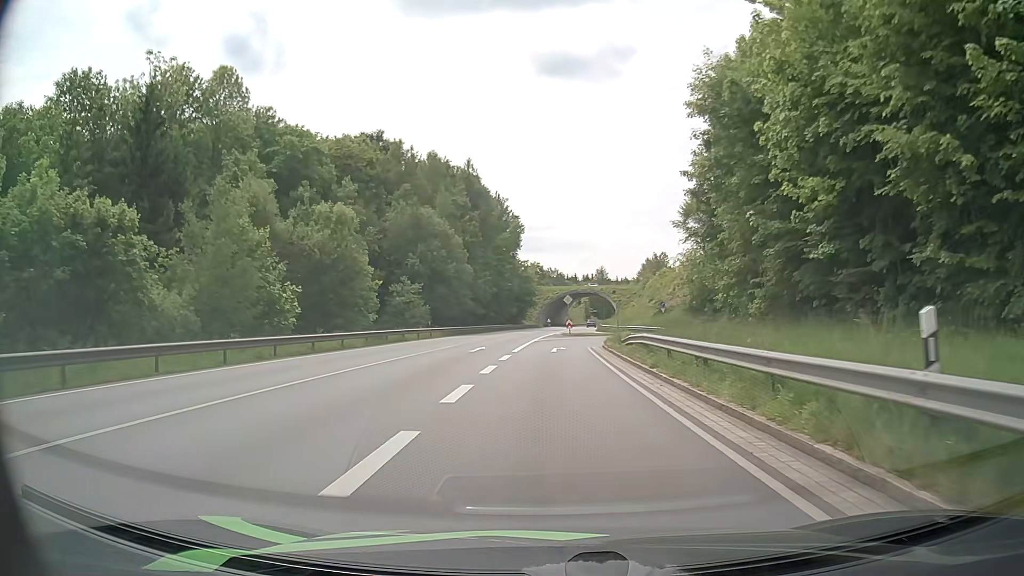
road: primary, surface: asphalt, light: Day
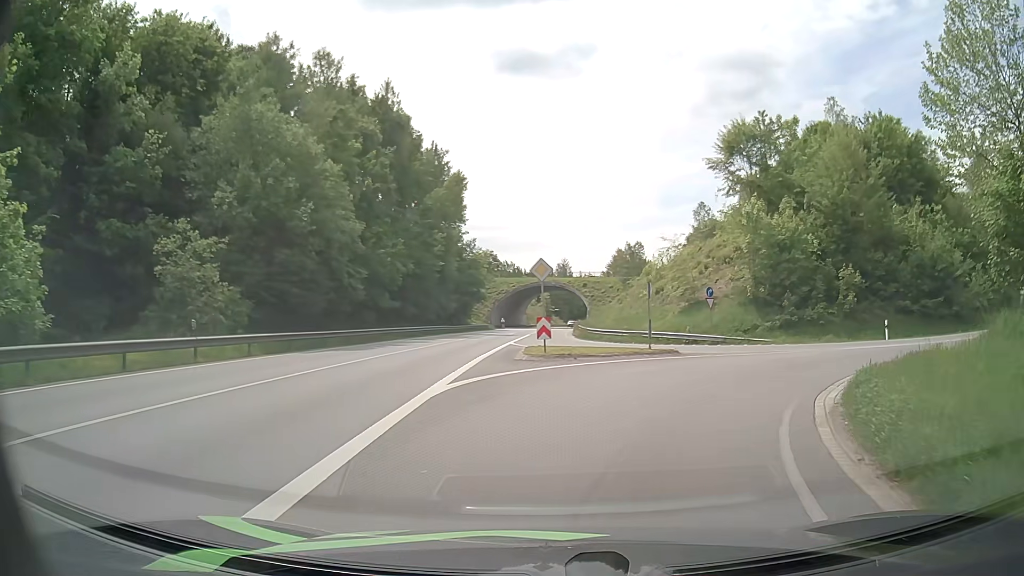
(+0.4, +31.9) m; +4°
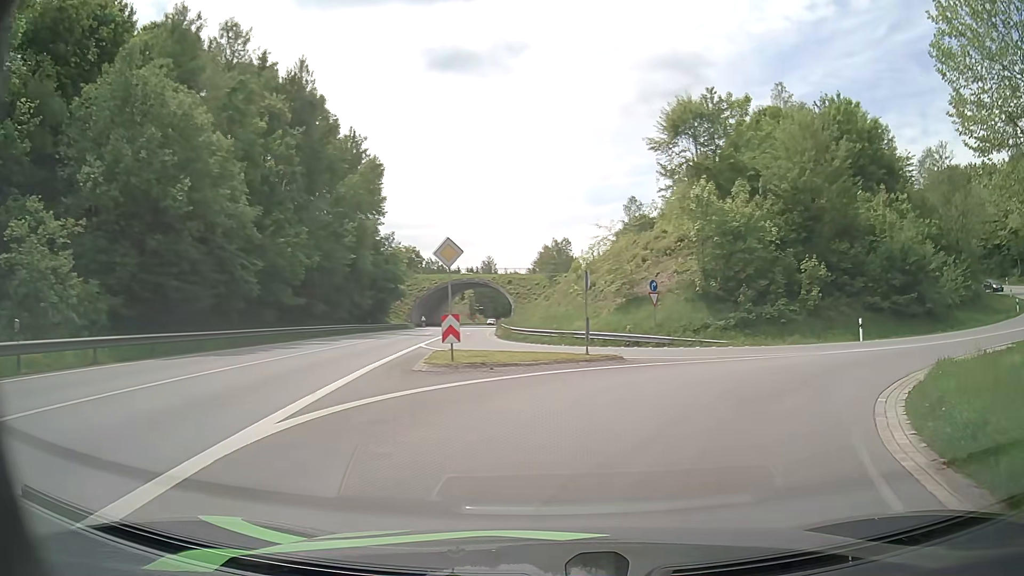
(+0.3, +5.3) m; +7°
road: primary_link
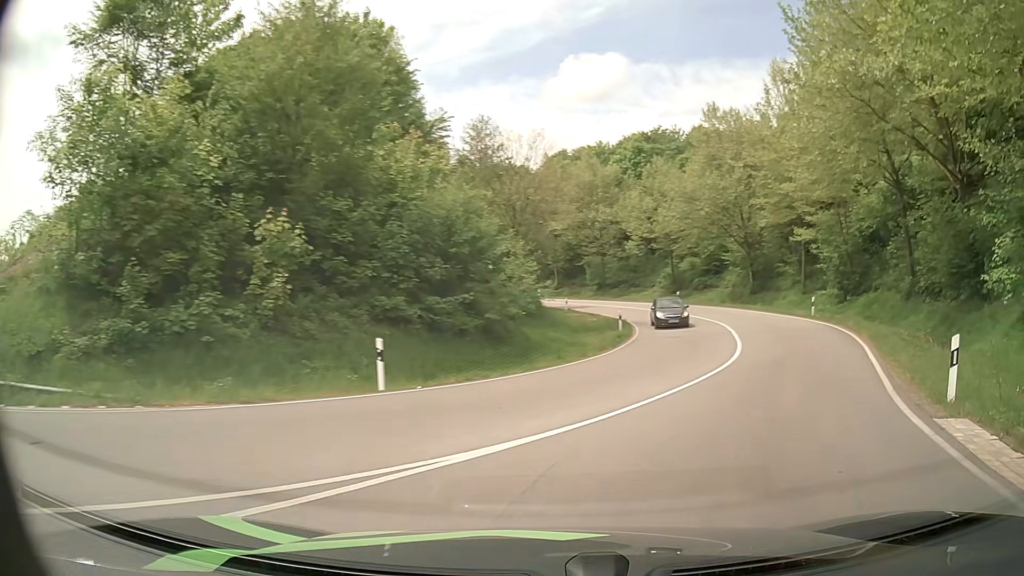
(+5.9, +17.2) m; +45°
